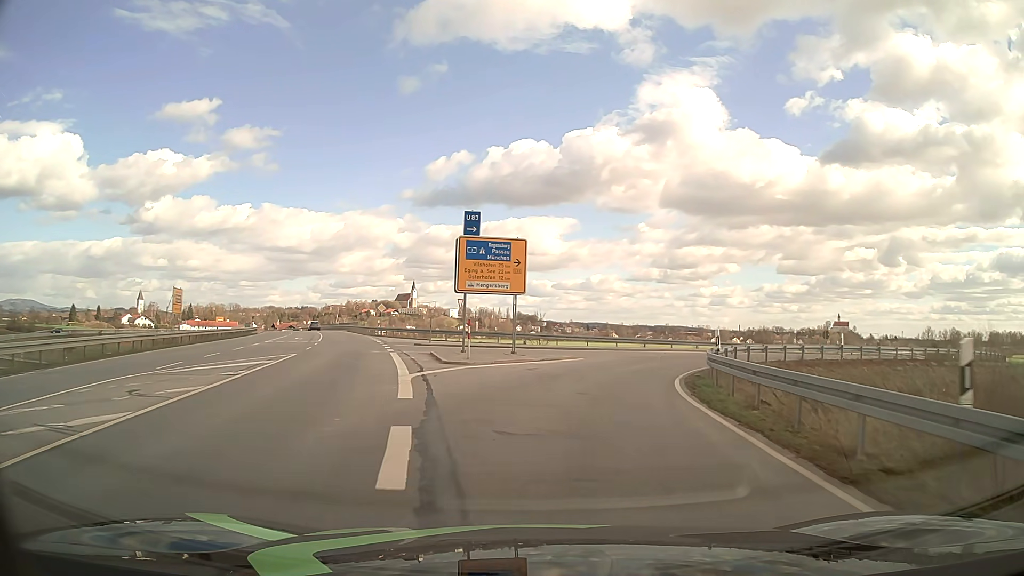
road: secondary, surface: asphalt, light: Day
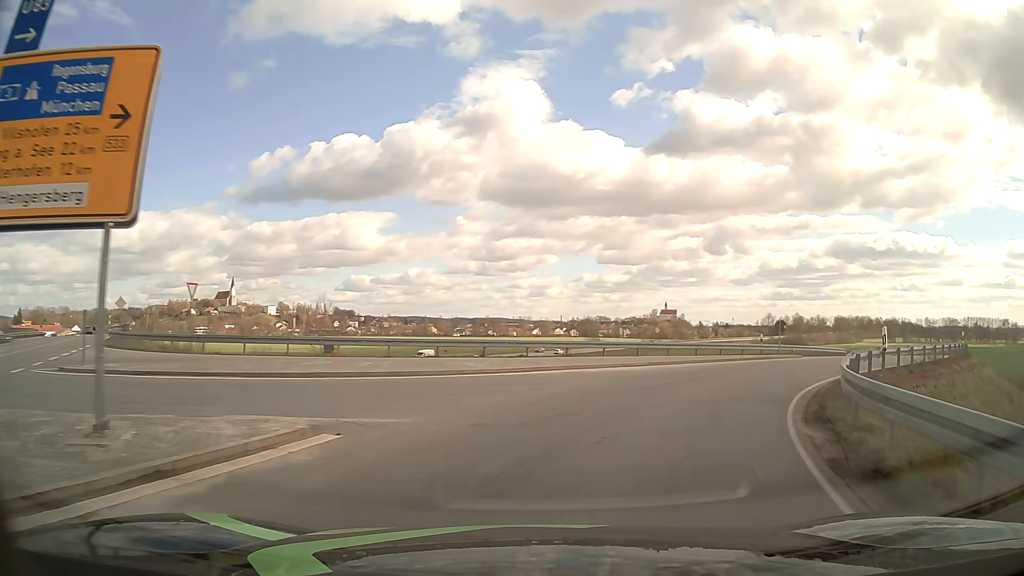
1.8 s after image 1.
(+1.5, +17.6) m; +15°
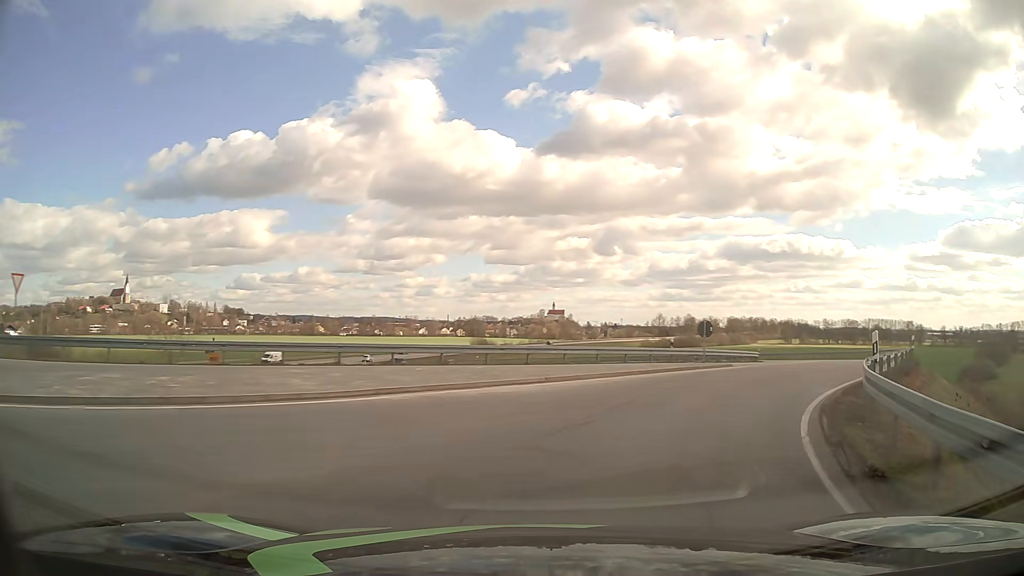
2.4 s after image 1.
(+0.4, +5.3) m; +9°
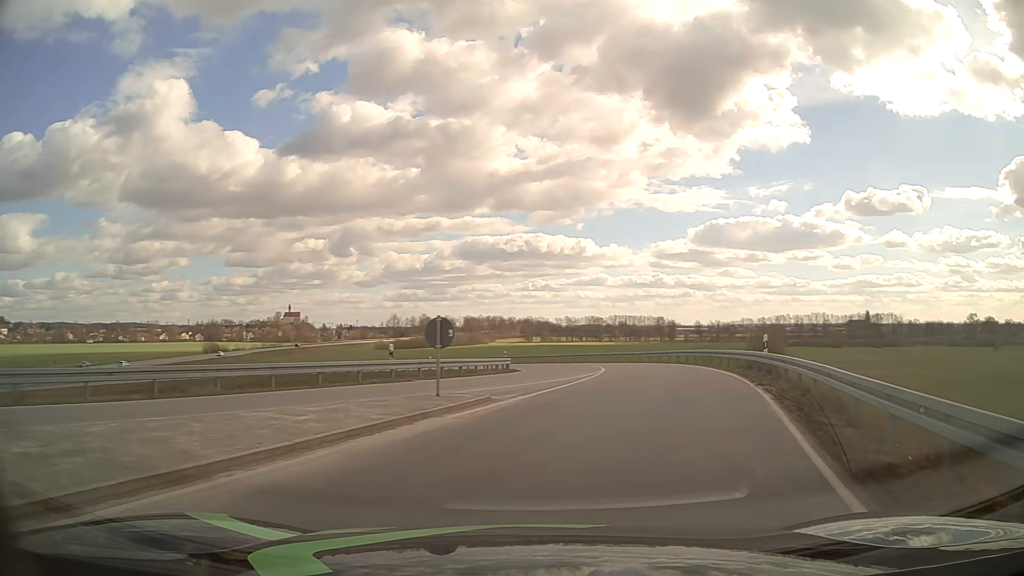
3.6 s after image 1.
(+2.2, +10.8) m; +22°
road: primary_link
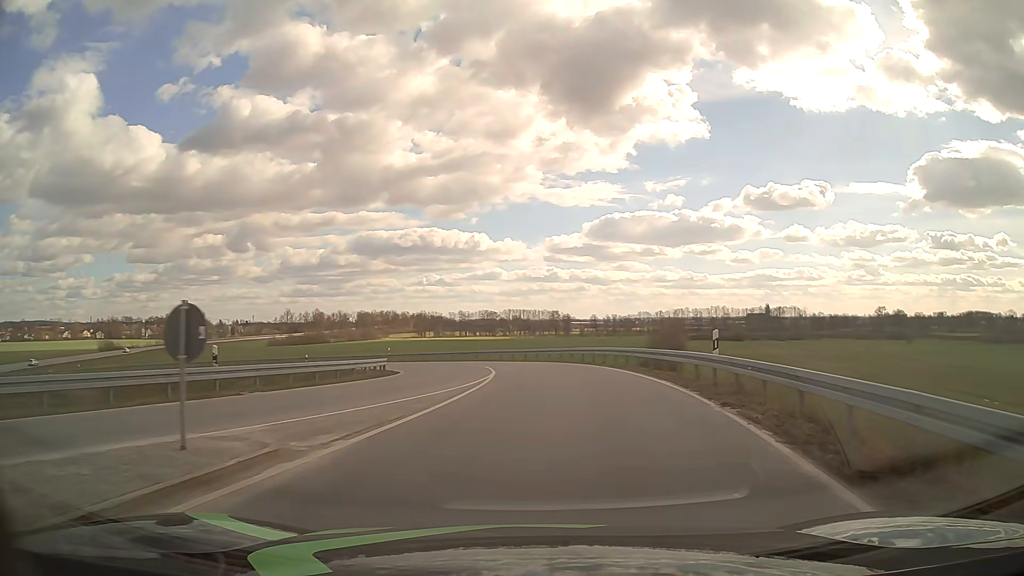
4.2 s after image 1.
(+0.6, +6.0) m; +10°
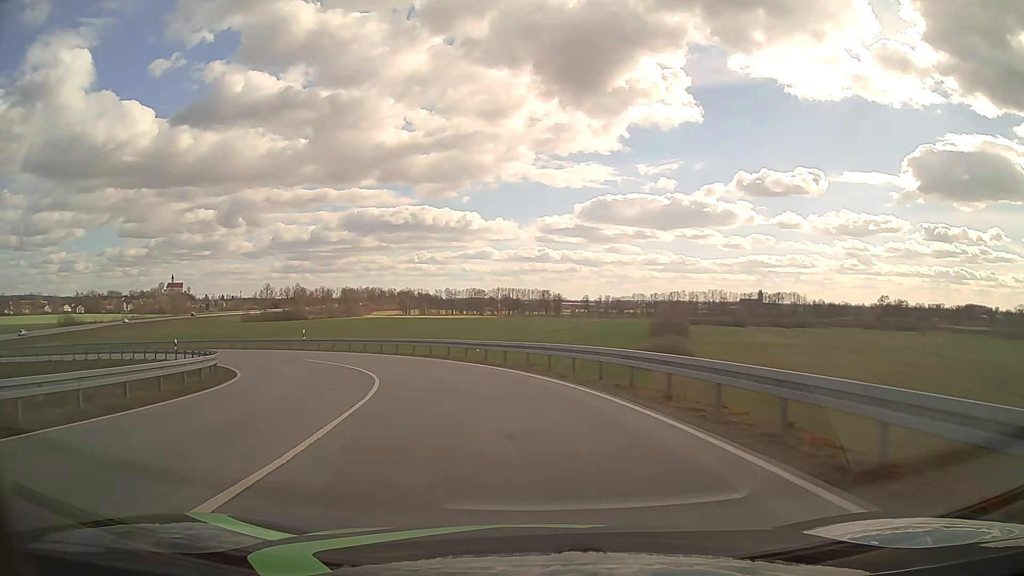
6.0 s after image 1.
(+0.9, +20.3) m; +1°
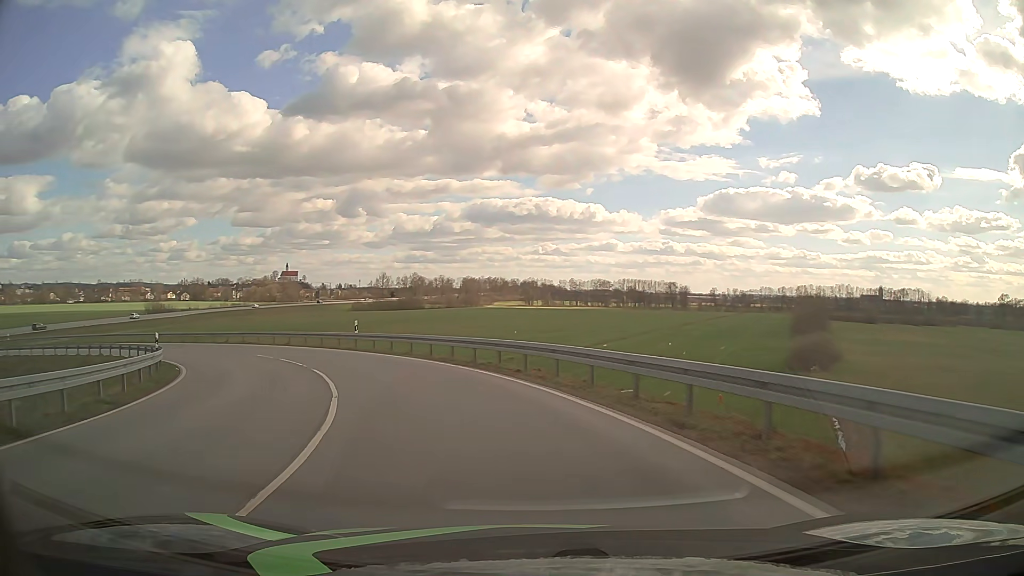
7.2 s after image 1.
(-1.0, +13.8) m; -10°
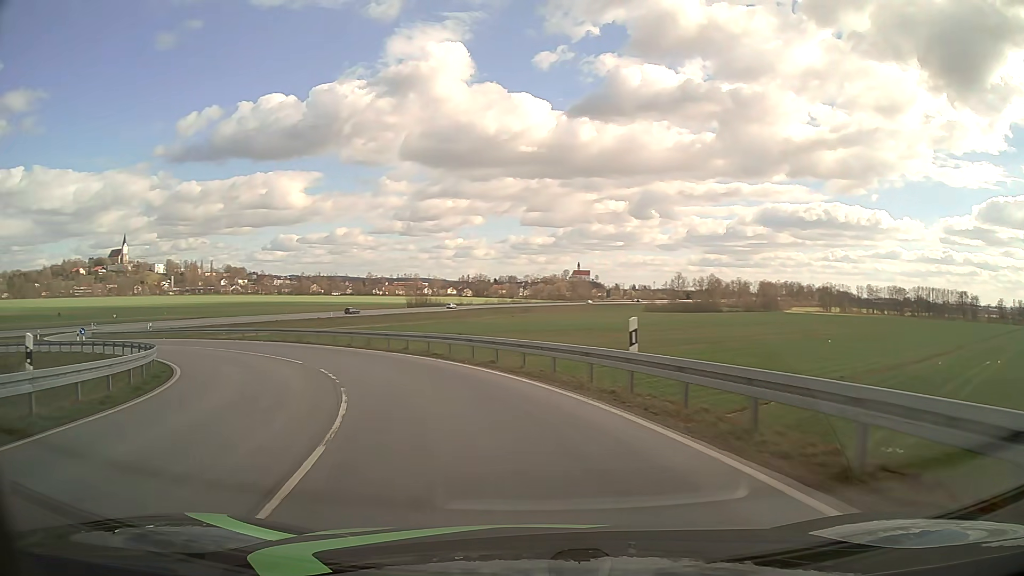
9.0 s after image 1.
(-4.3, +20.0) m; -25°
(-1, +10) (-4, +19) (-10, +28) (-16, +35) (-24, +41) (-33, +46) (-42, +51) (-49, +58) (-56, +65) (-60, +74) m
